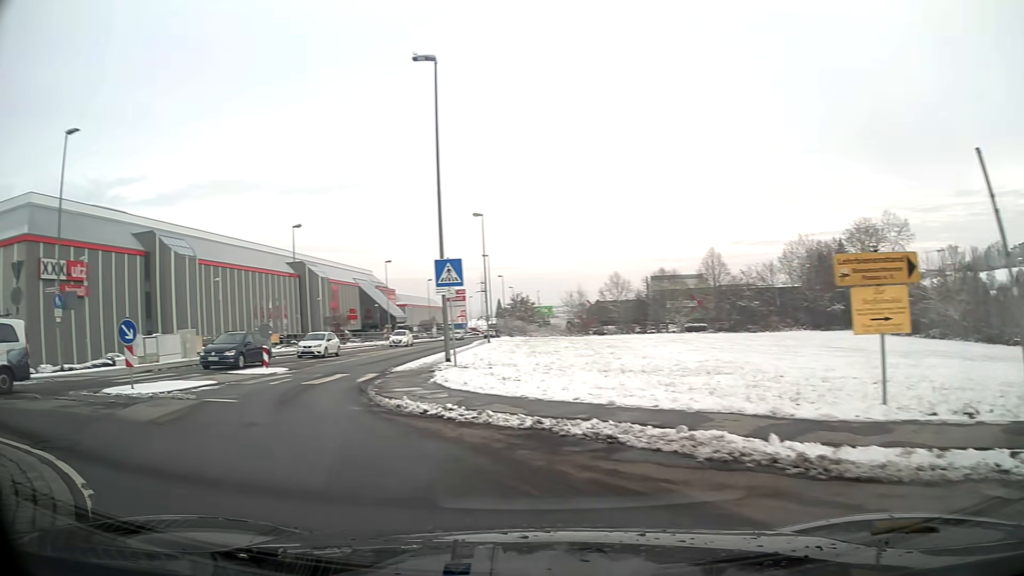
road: tertiary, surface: asphalt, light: Day
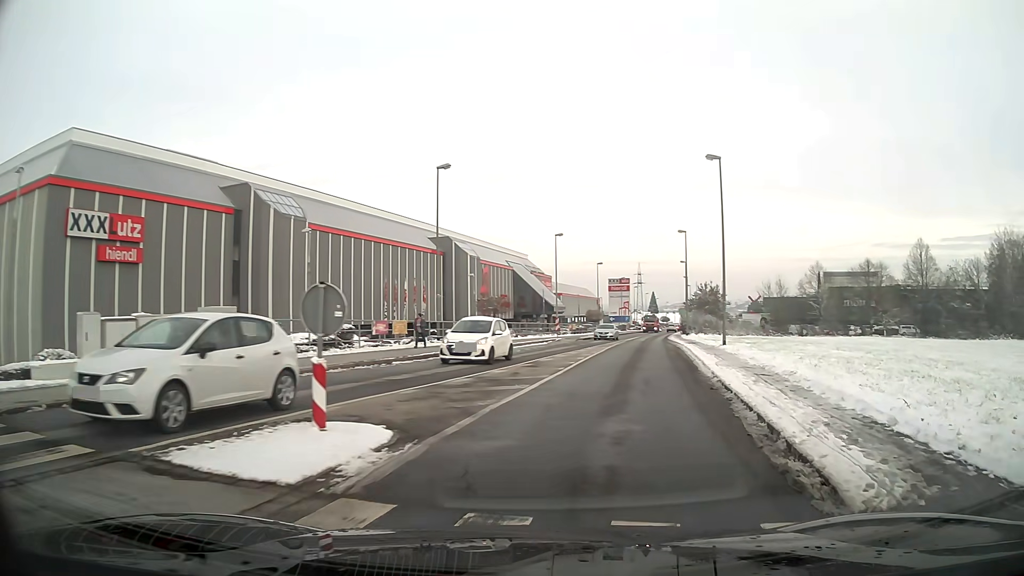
(-3.7, +17.3) m; -4°
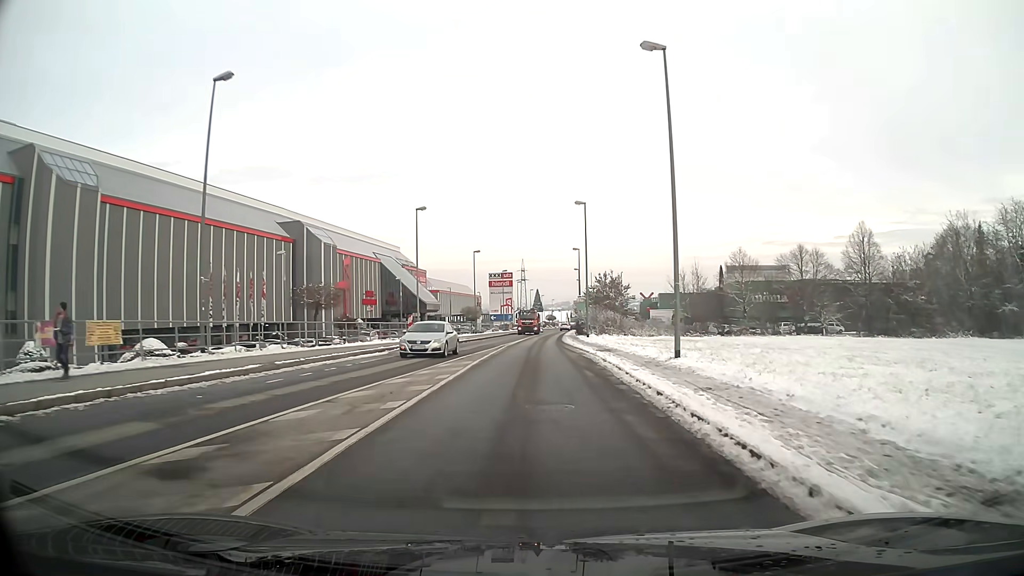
(+1.5, +15.2) m; +8°
